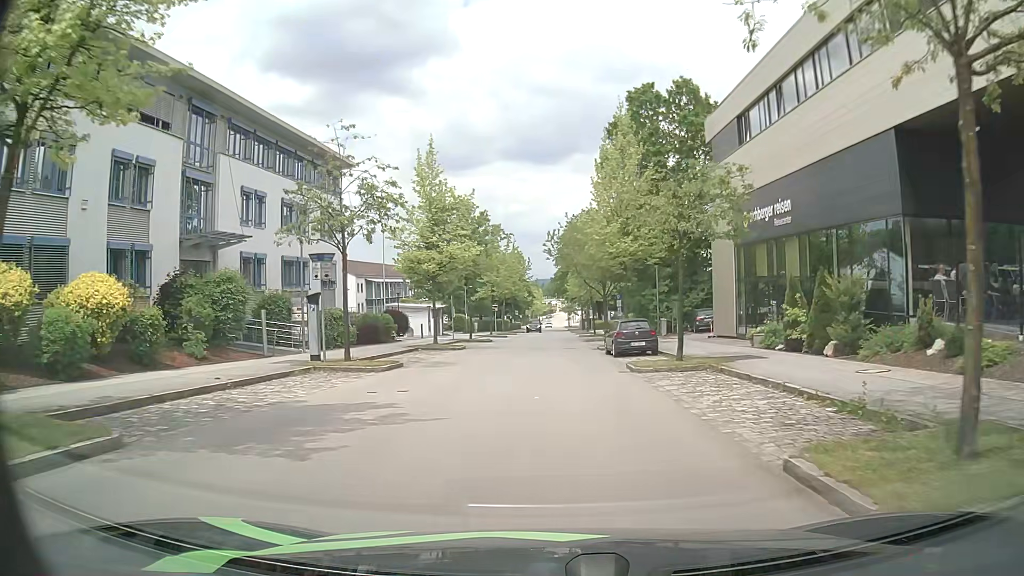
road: residential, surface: asphalt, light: Day
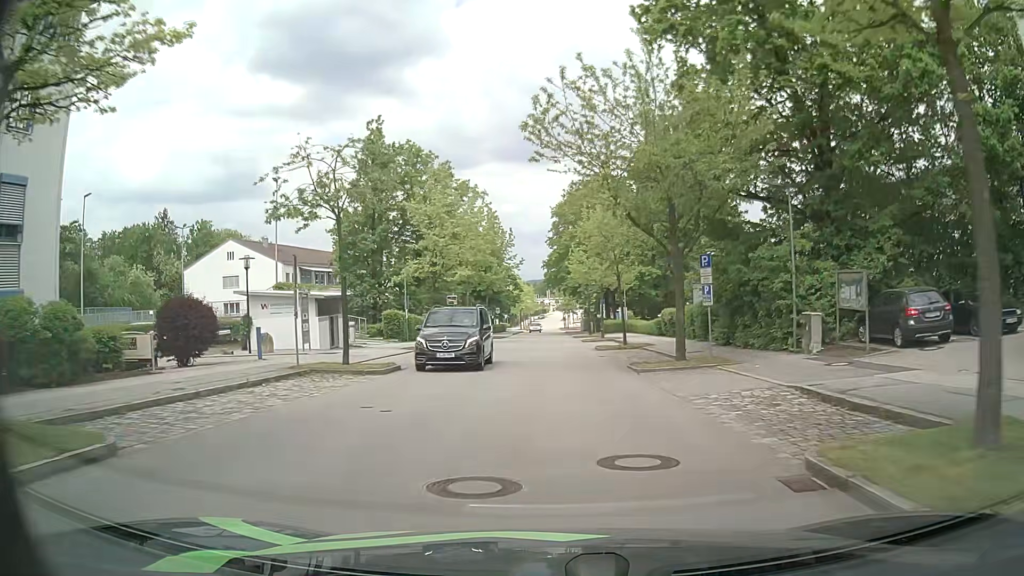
(0.0, +28.5) m; 0°
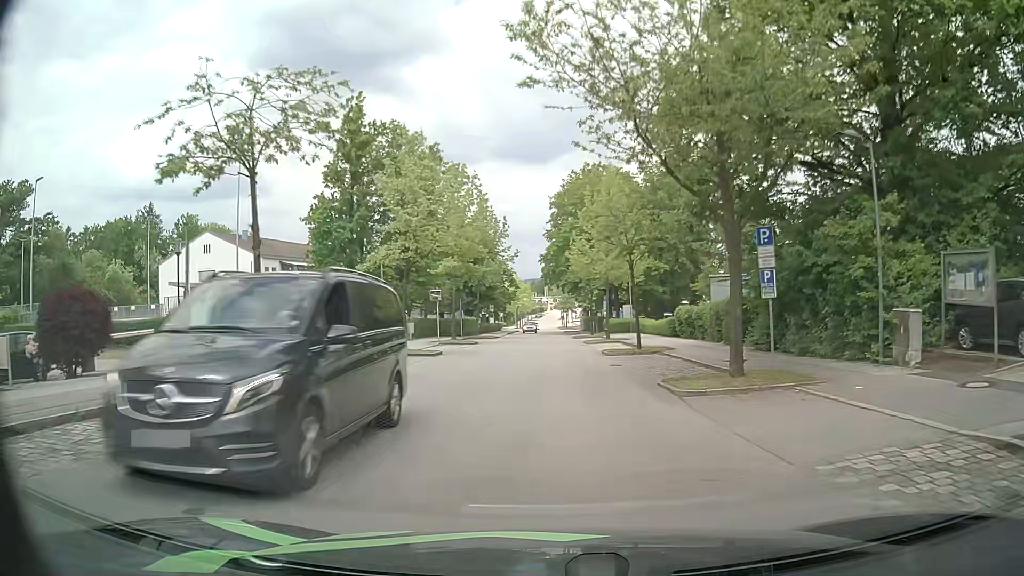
(0.0, +5.9) m; -1°
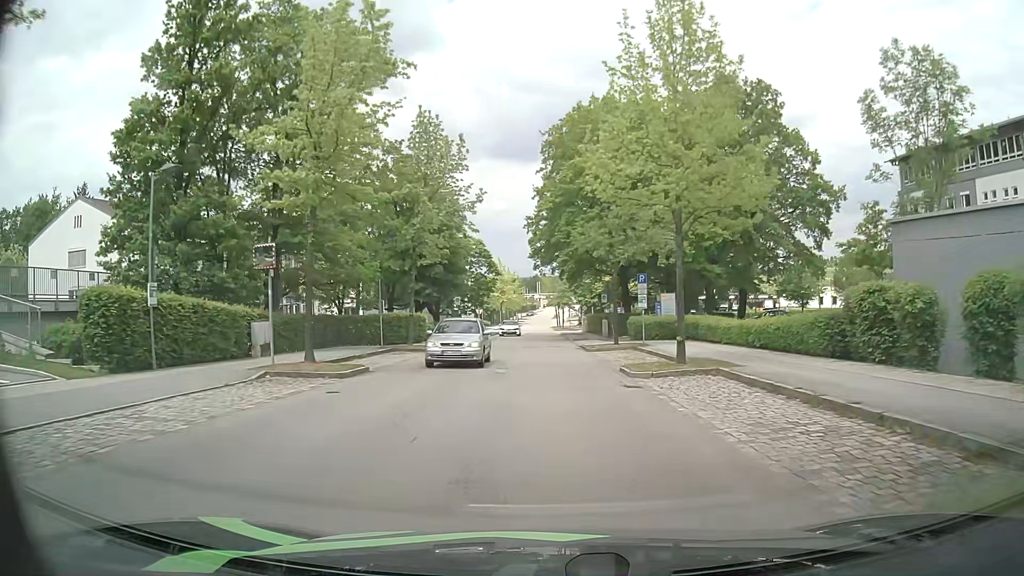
(+0.5, +24.4) m; +2°
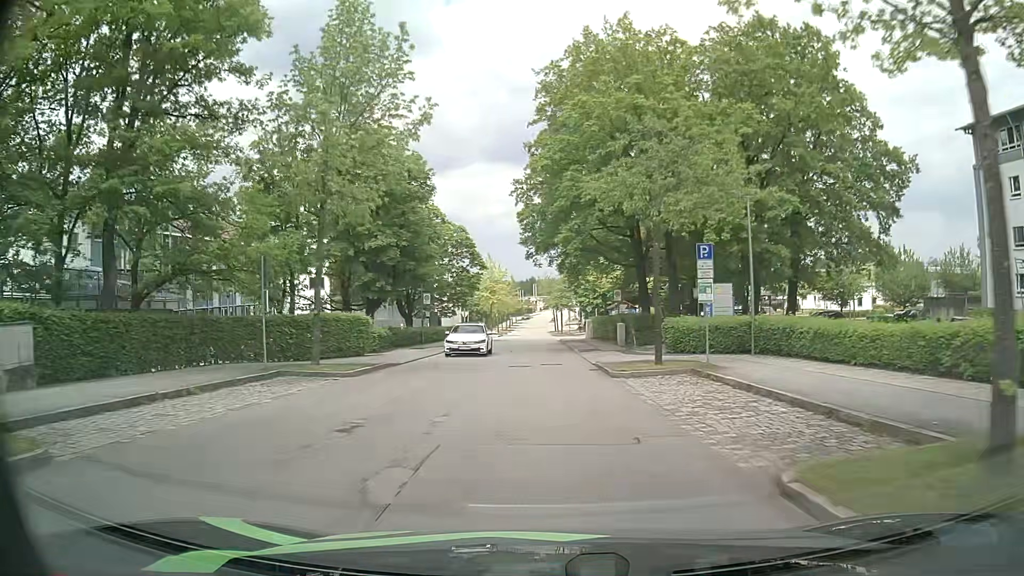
(0.0, +12.7) m; 0°
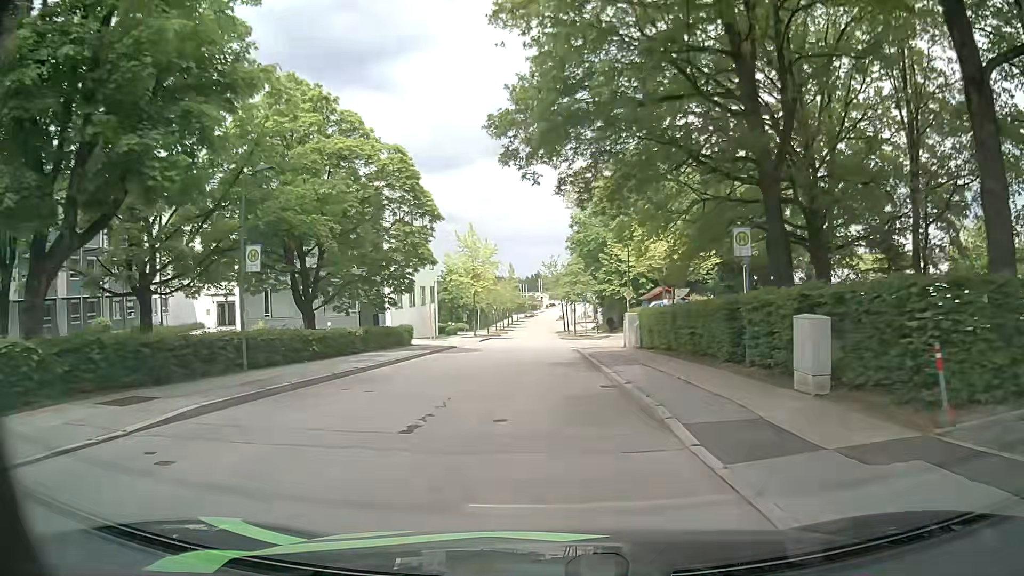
(-0.1, +26.3) m; 0°
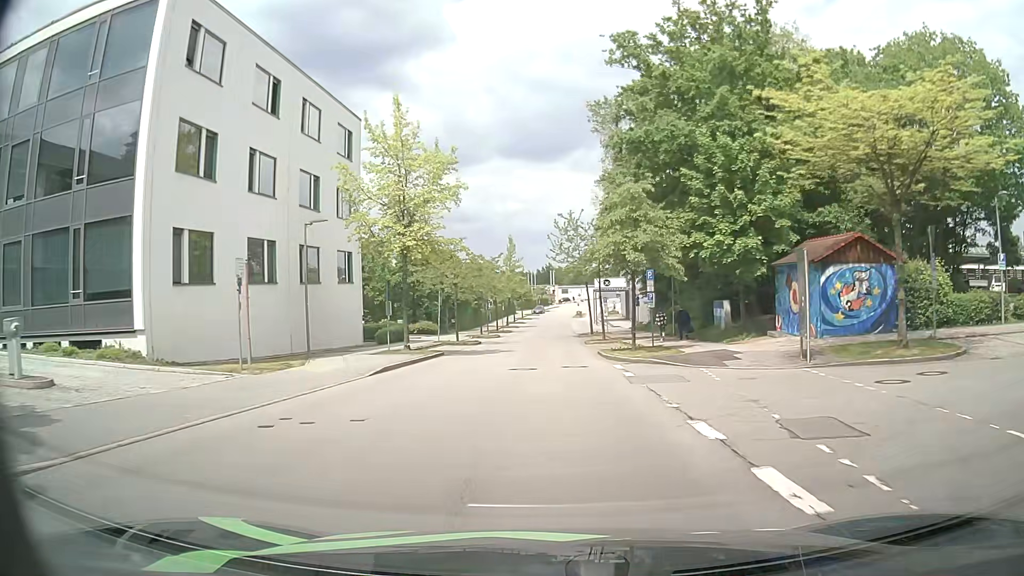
(-0.5, +34.5) m; -2°
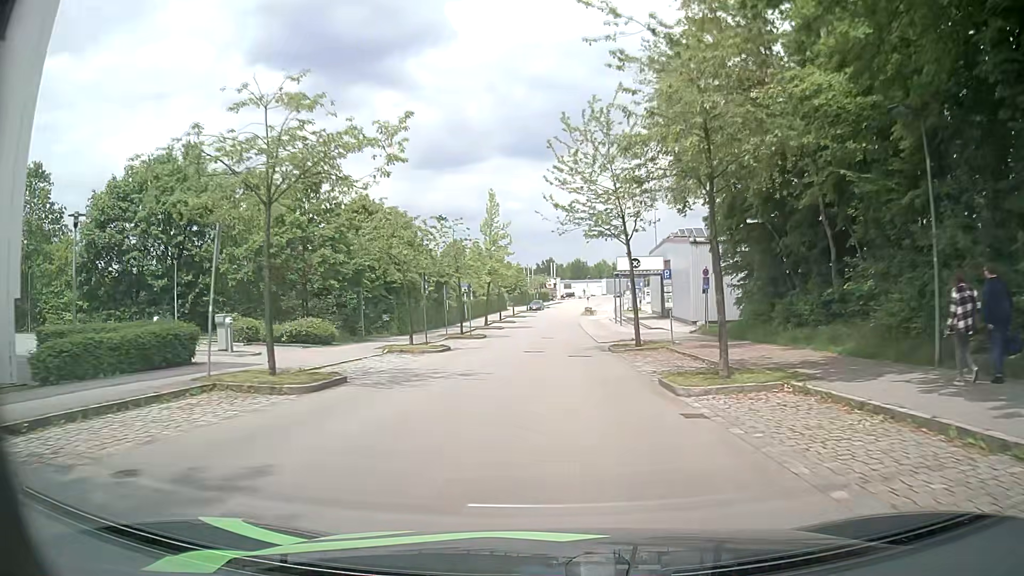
(+0.1, +28.8) m; +1°
(0, +10) (0, +20) (-1, +30) (-1, +40) (-1, +50) (-1, +60) (0, +70) (0, +80) (+1, +90) (+1, +100) m
